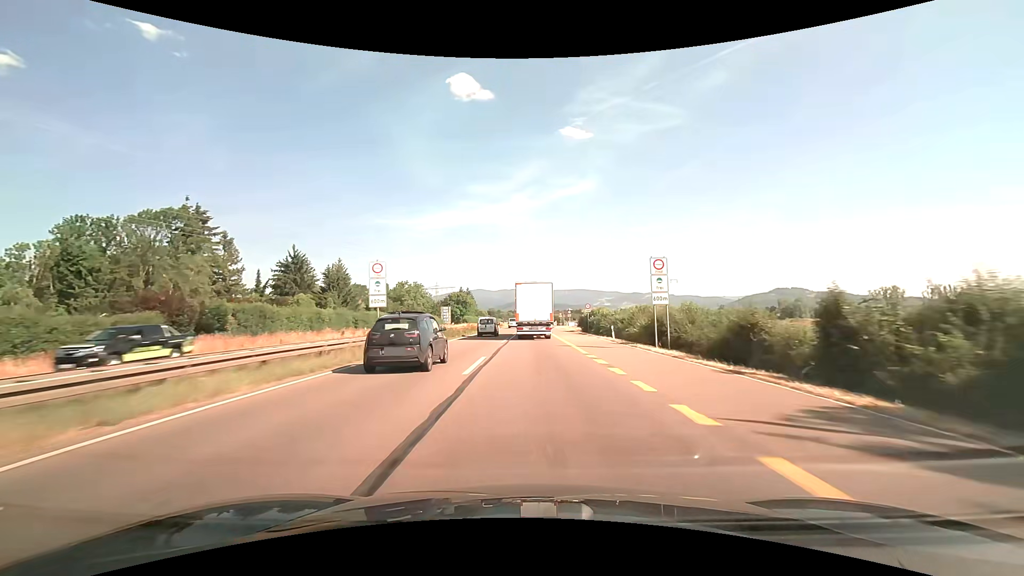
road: trunk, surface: asphalt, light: Day
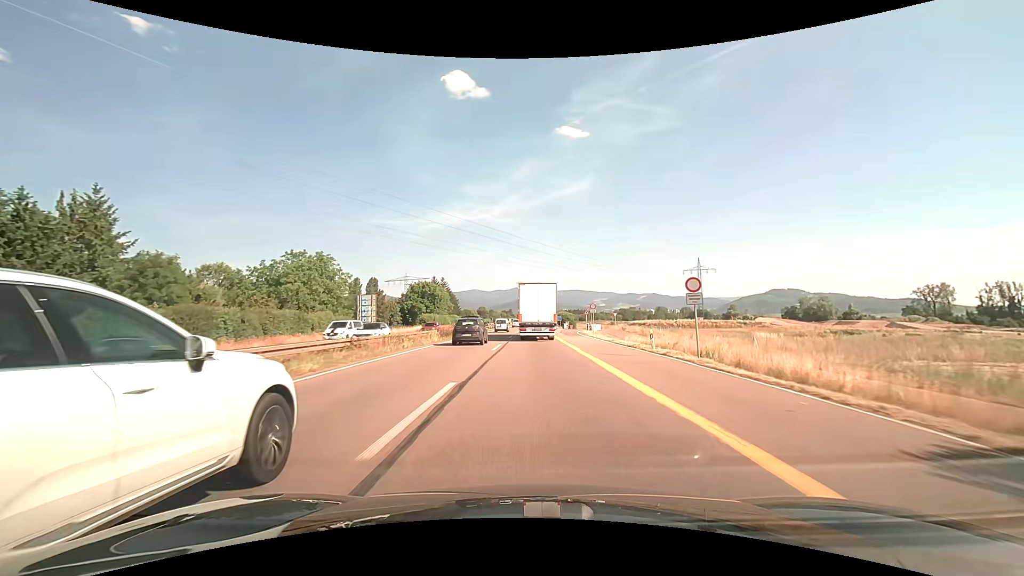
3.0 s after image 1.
(0.0, +61.6) m; 0°
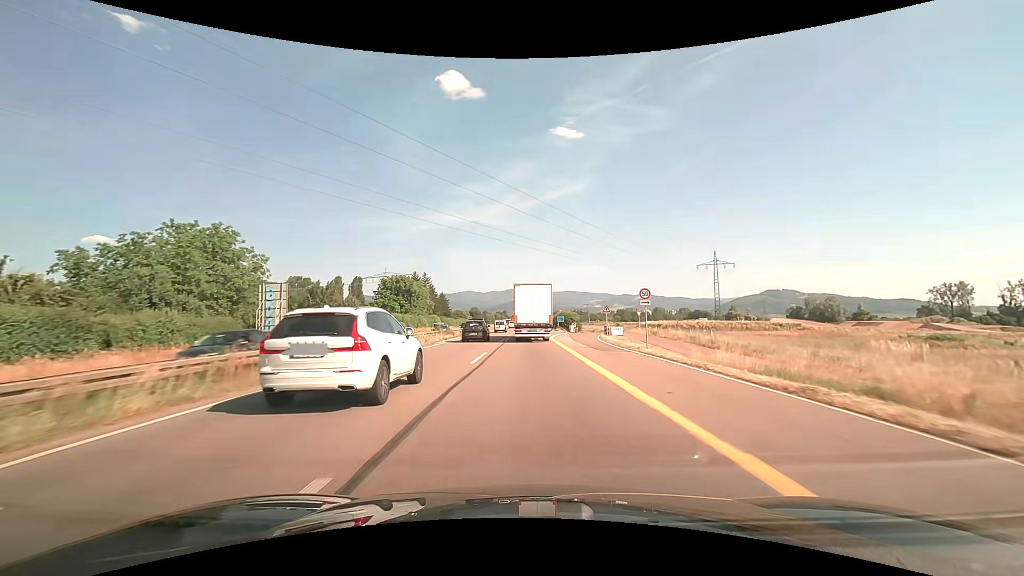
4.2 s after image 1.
(+0.1, +24.4) m; +1°
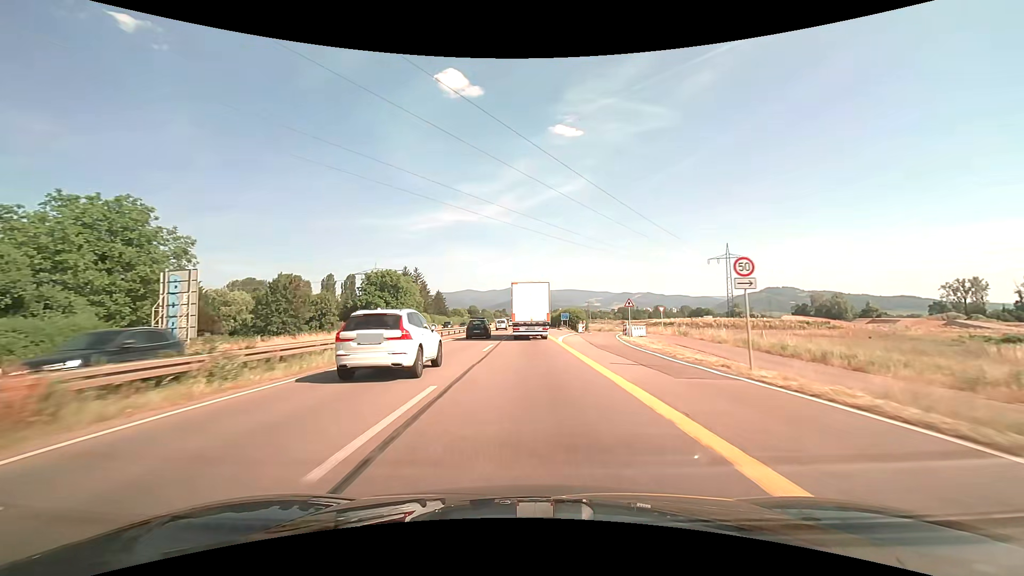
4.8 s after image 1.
(0.0, +12.3) m; 0°
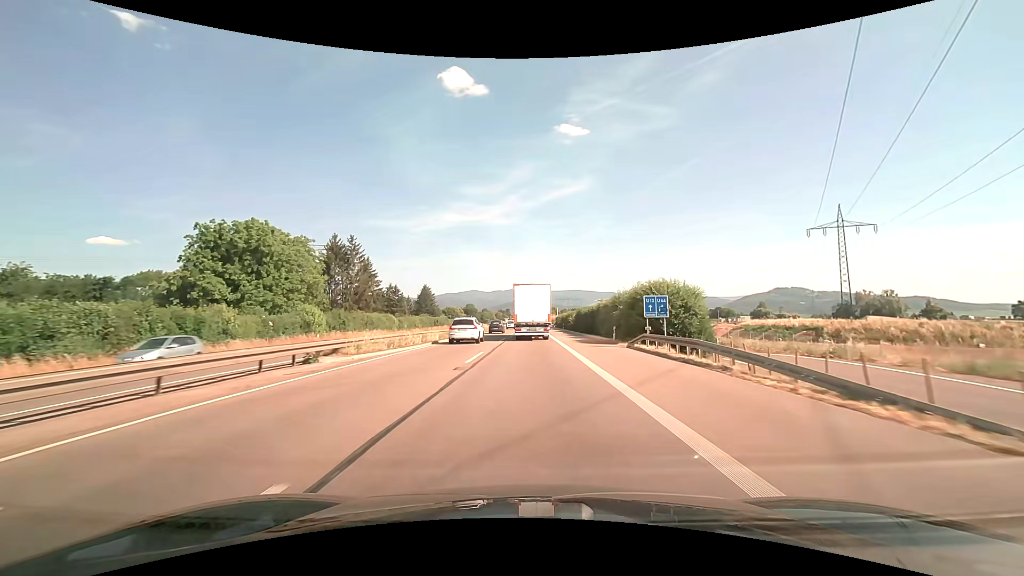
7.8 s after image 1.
(-0.2, +60.1) m; -1°
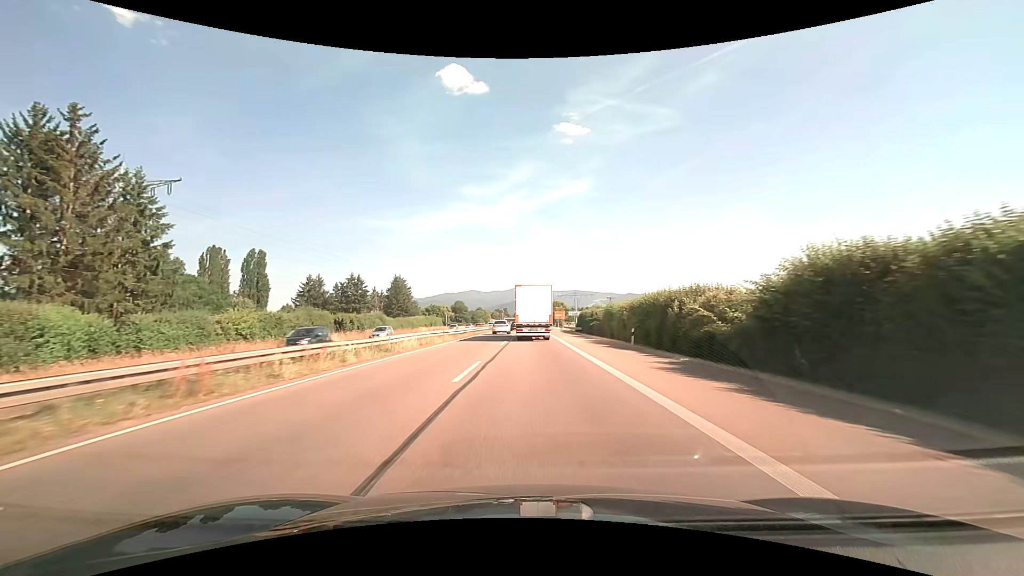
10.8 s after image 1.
(-0.2, +59.4) m; 0°
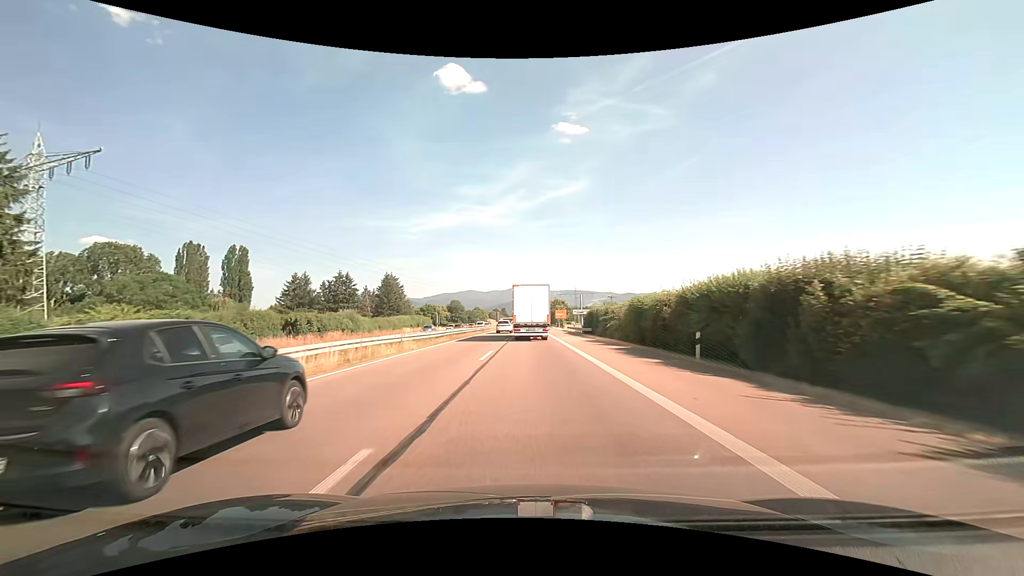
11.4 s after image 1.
(0.0, +11.8) m; 0°
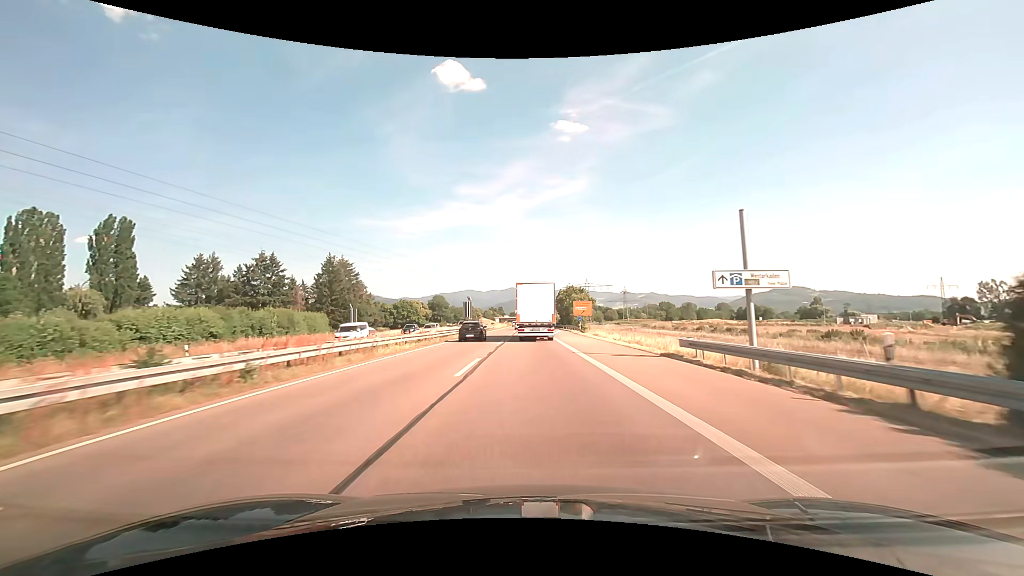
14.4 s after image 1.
(0.0, +59.4) m; 0°
